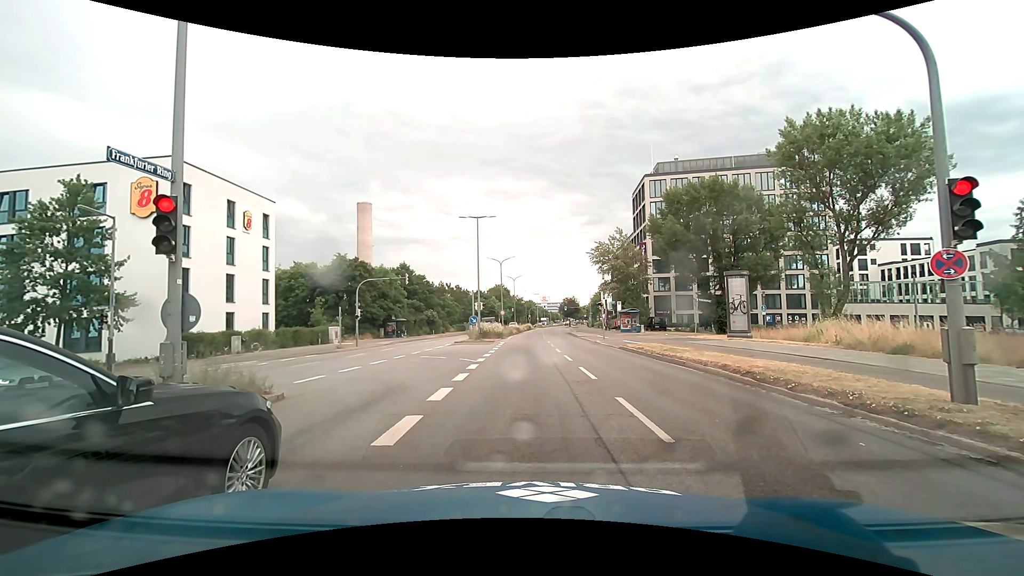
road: primary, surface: asphalt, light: Day
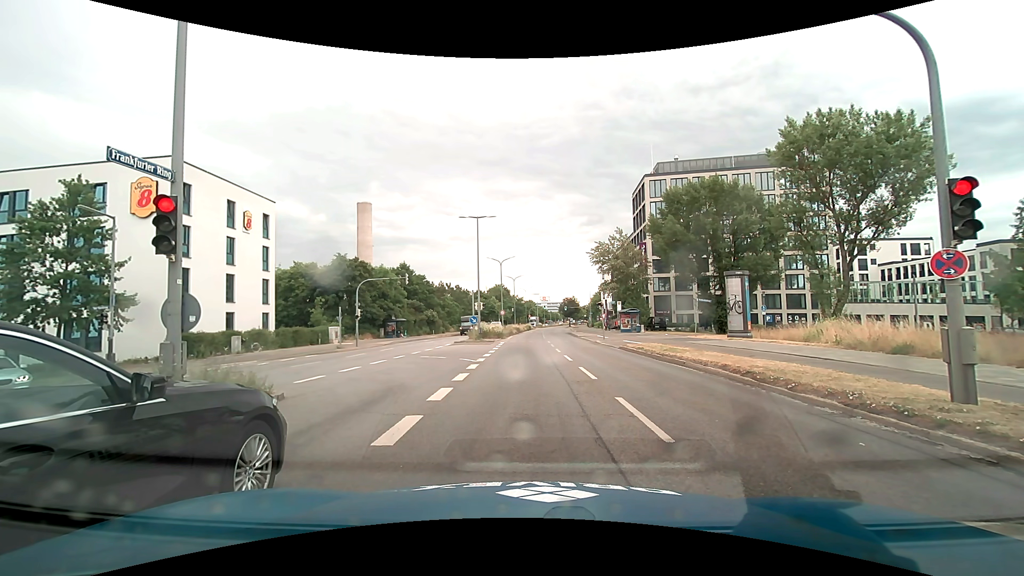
(0.0, 0.0) m; 0°
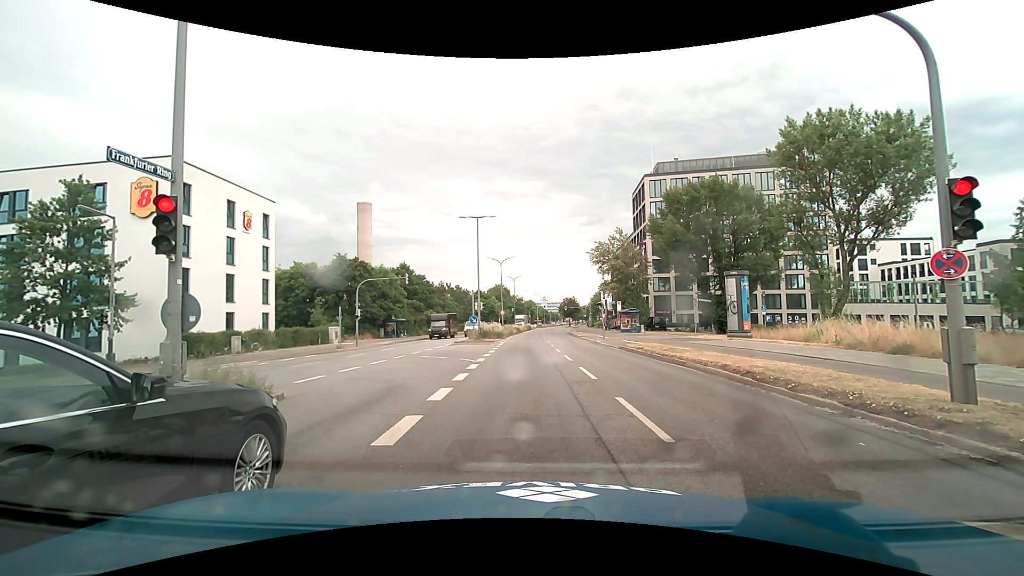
(0.0, 0.0) m; 0°
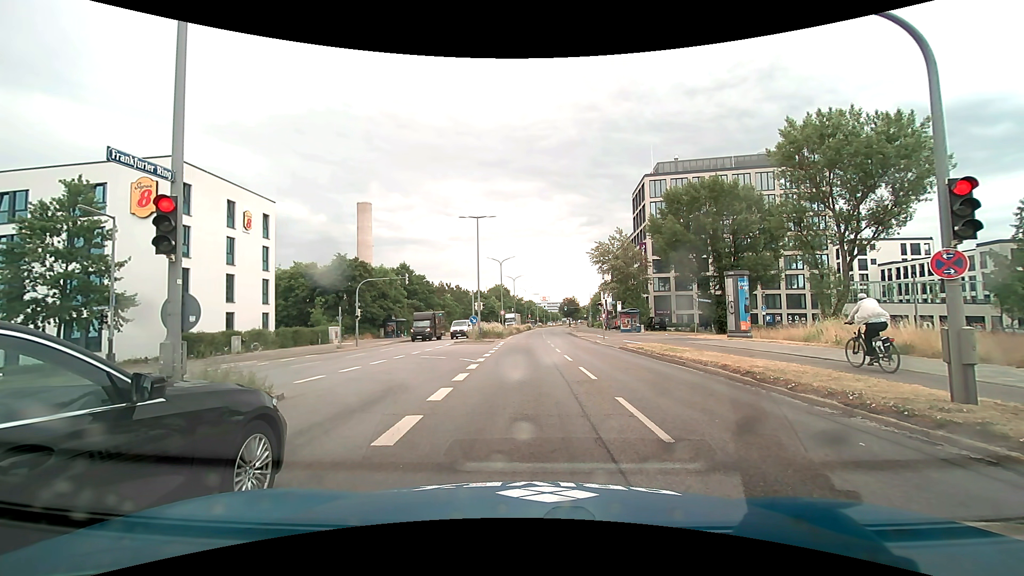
(0.0, 0.0) m; 0°
(0, +10) (0, +20) (0, +30) (+1, +40) (+1, +50) (+1, +60) (+2, +70) (+2, +80) (+3, +90) (+4, +100) m
